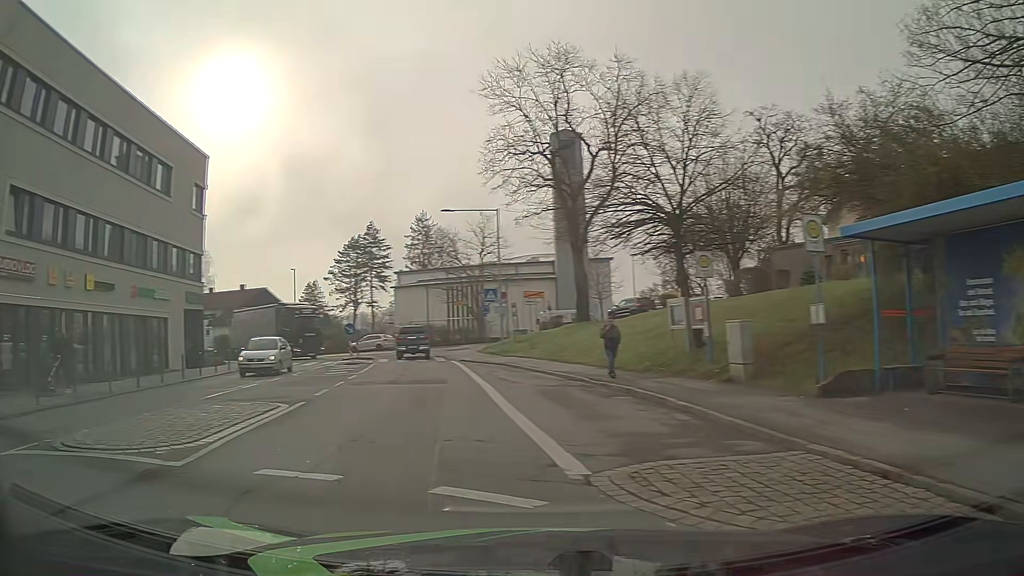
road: unclassified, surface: asphalt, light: Day
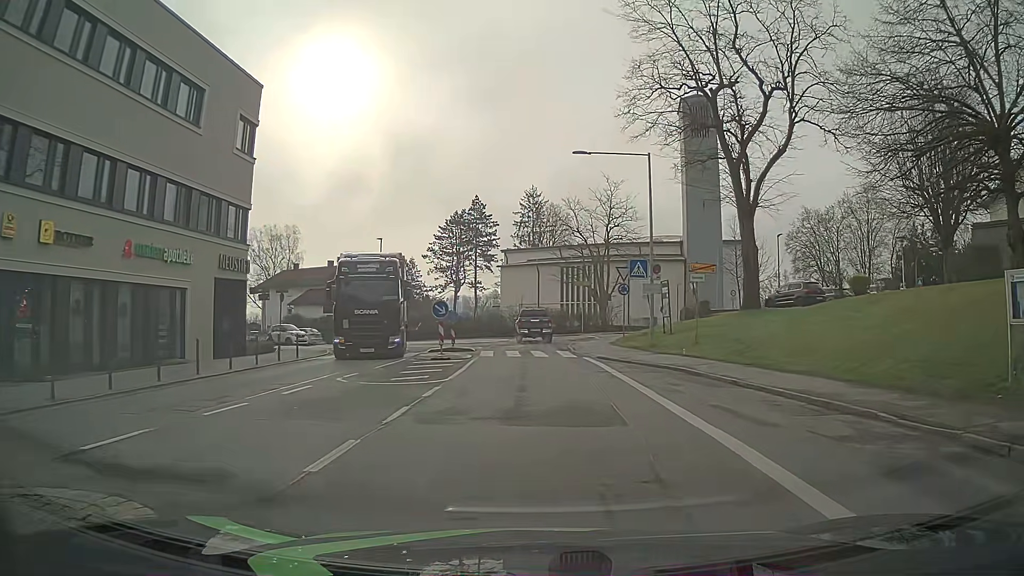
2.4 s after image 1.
(-1.7, +10.1) m; -7°
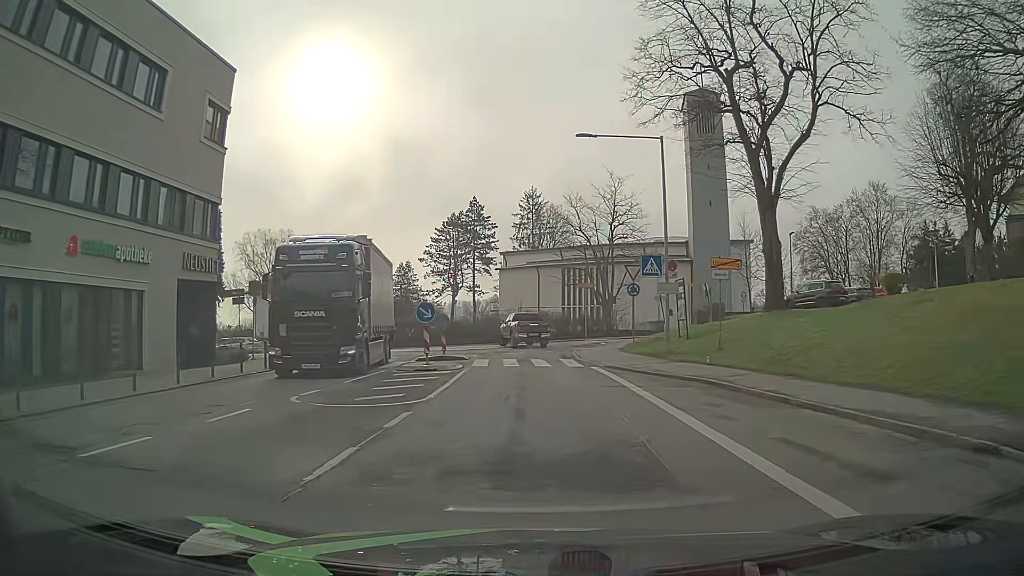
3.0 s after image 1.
(0.0, +3.2) m; -1°
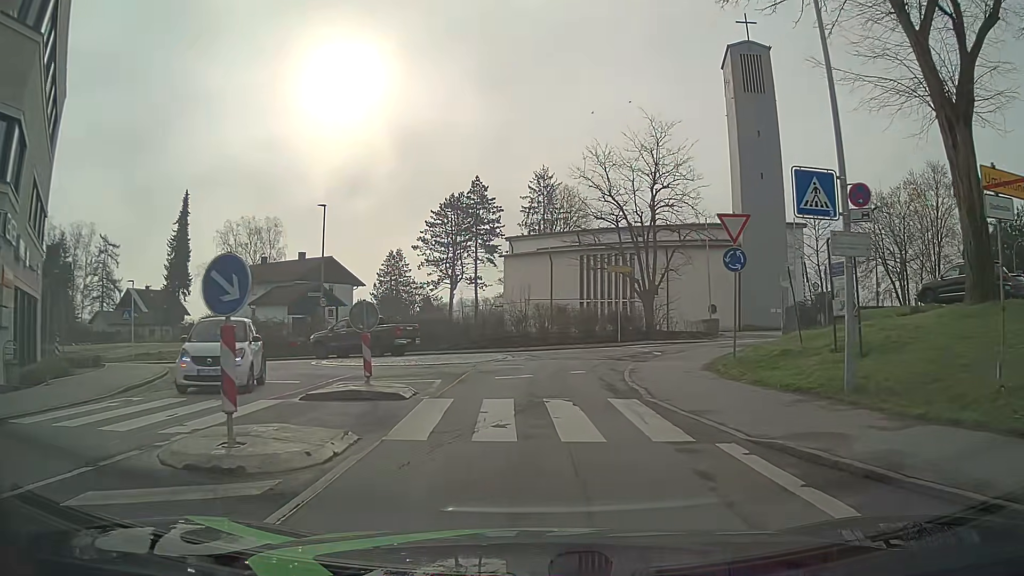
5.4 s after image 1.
(0.0, +13.7) m; 0°
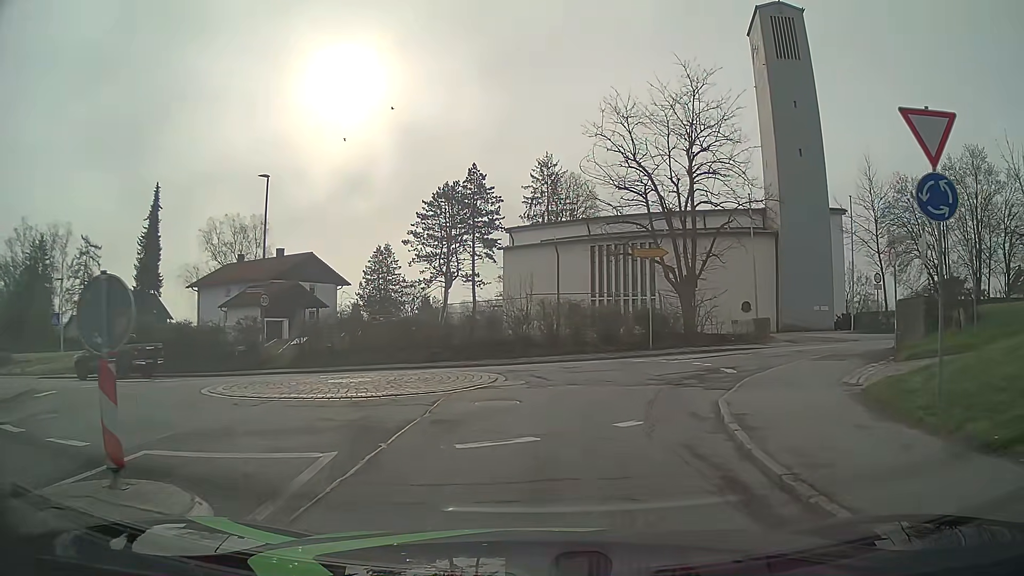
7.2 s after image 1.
(0.0, +8.5) m; -1°
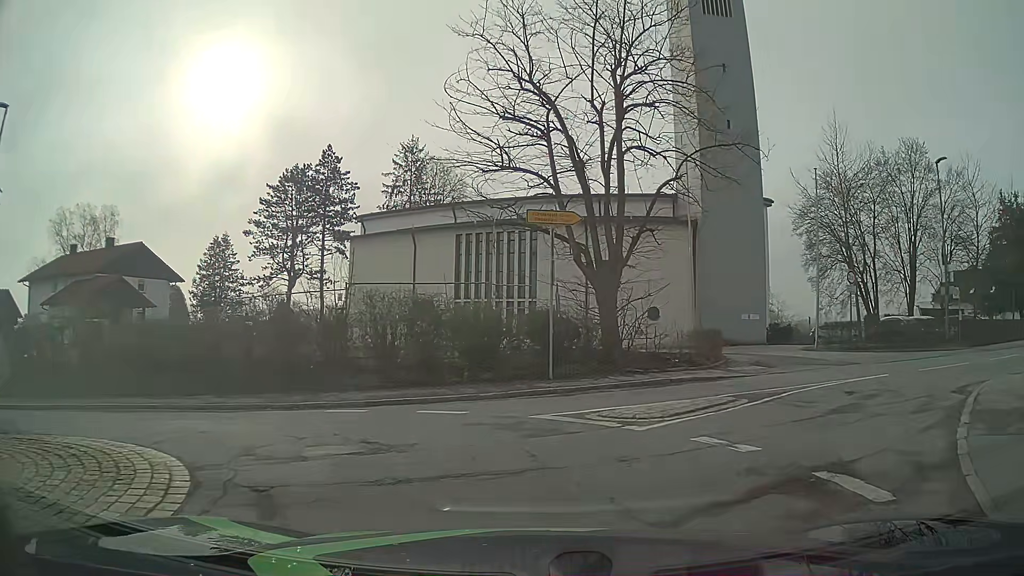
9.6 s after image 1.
(+0.8, +10.9) m; +11°
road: tertiary
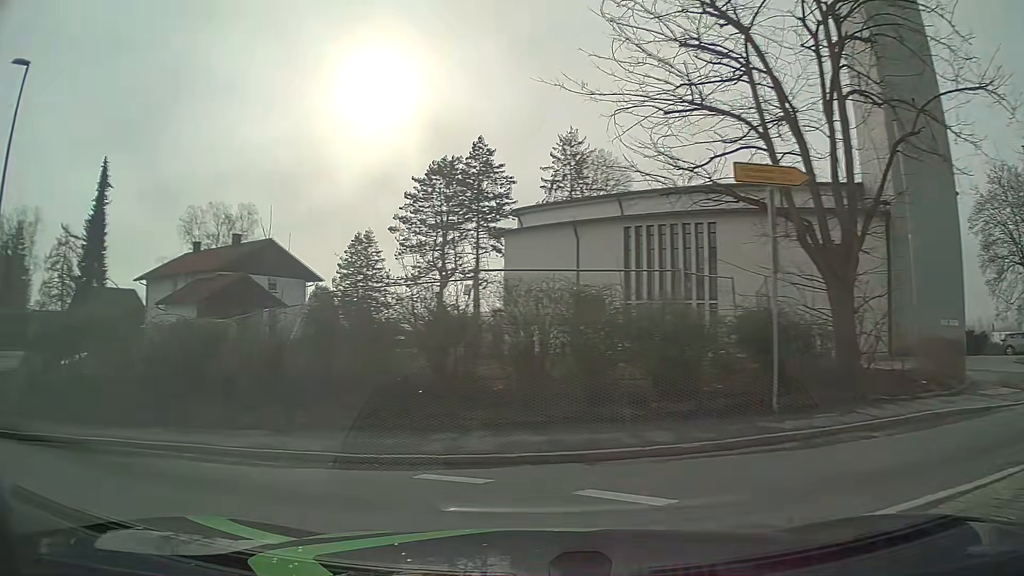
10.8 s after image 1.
(-0.4, +5.2) m; -15°
